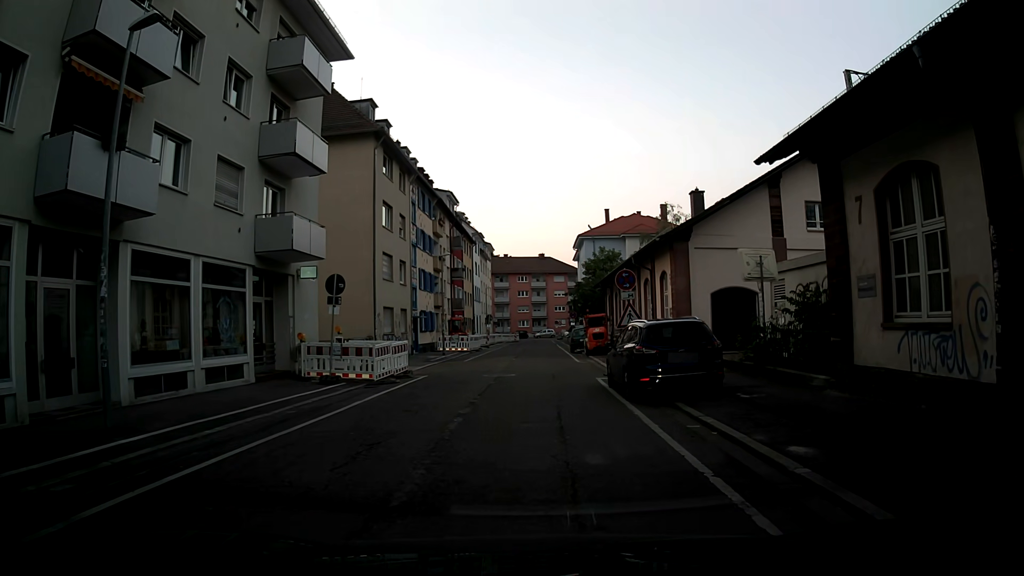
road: residential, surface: asphalt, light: Day
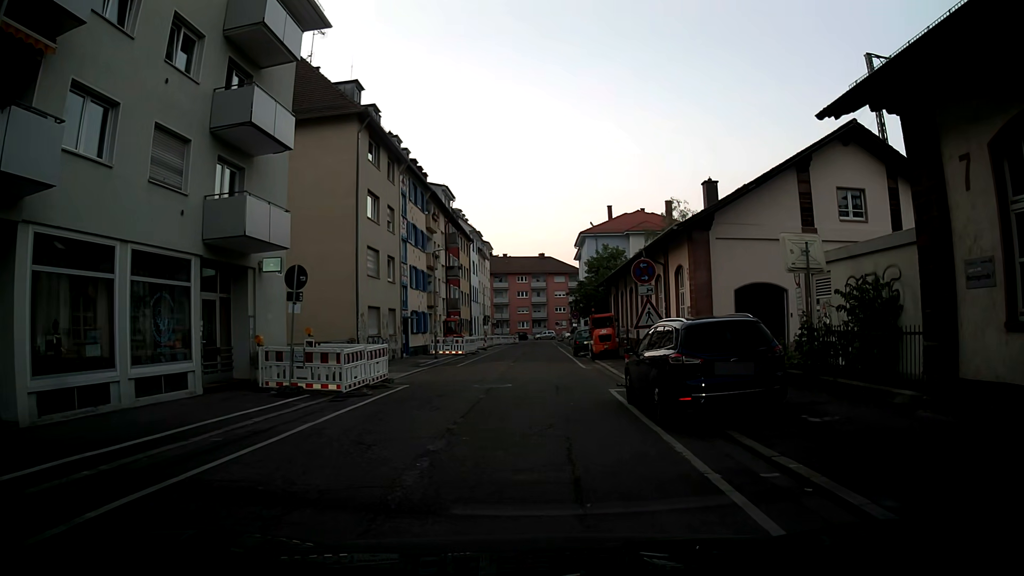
(0.0, +3.2) m; -1°
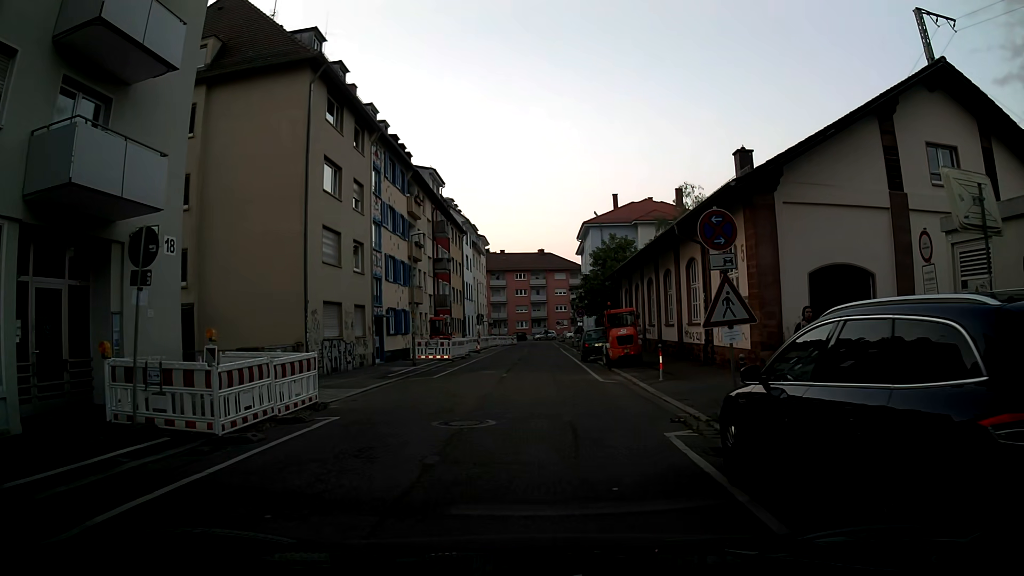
(+0.2, +6.6) m; 0°
